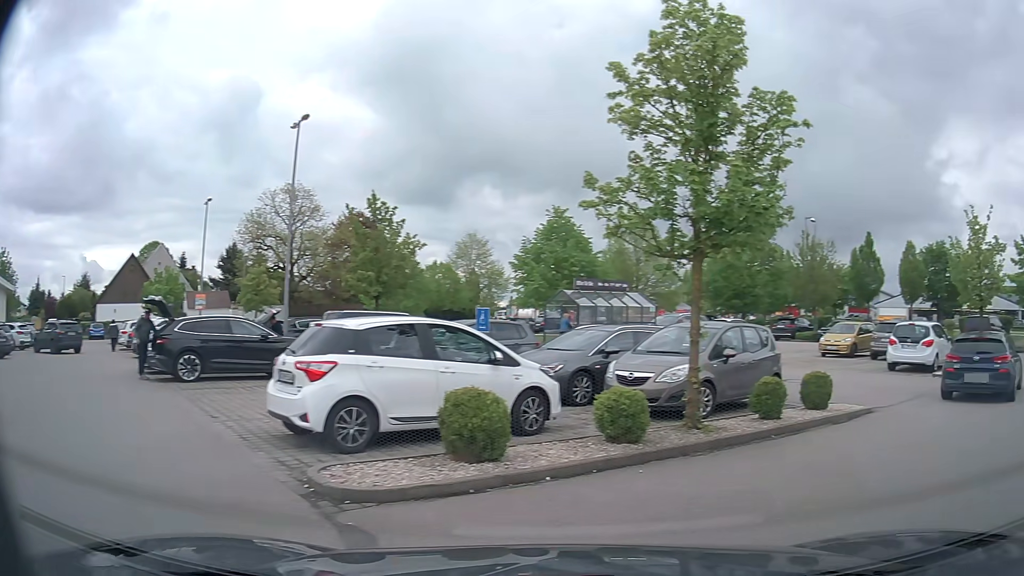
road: service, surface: asphalt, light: Day
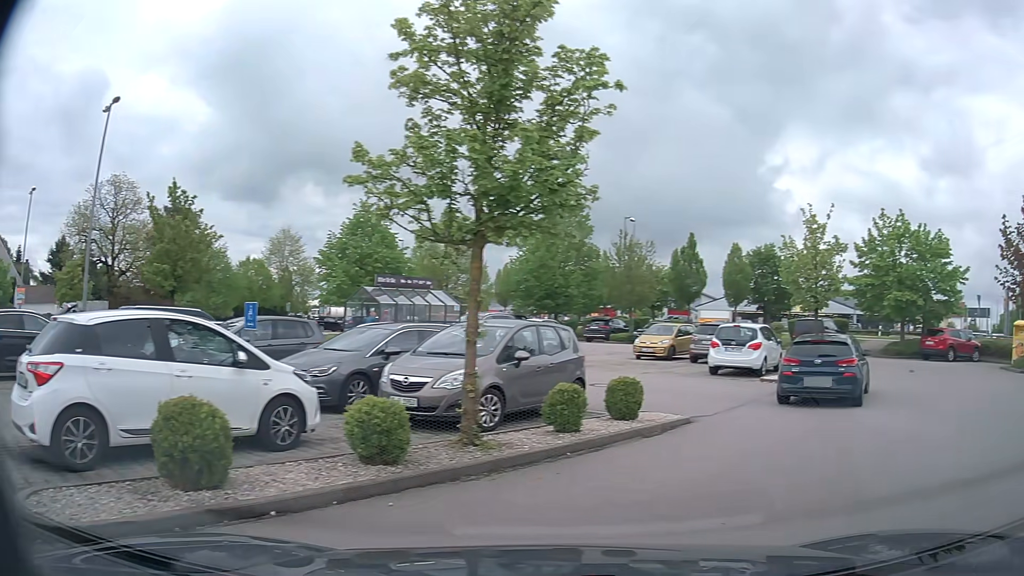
(+0.2, +1.4) m; +15°
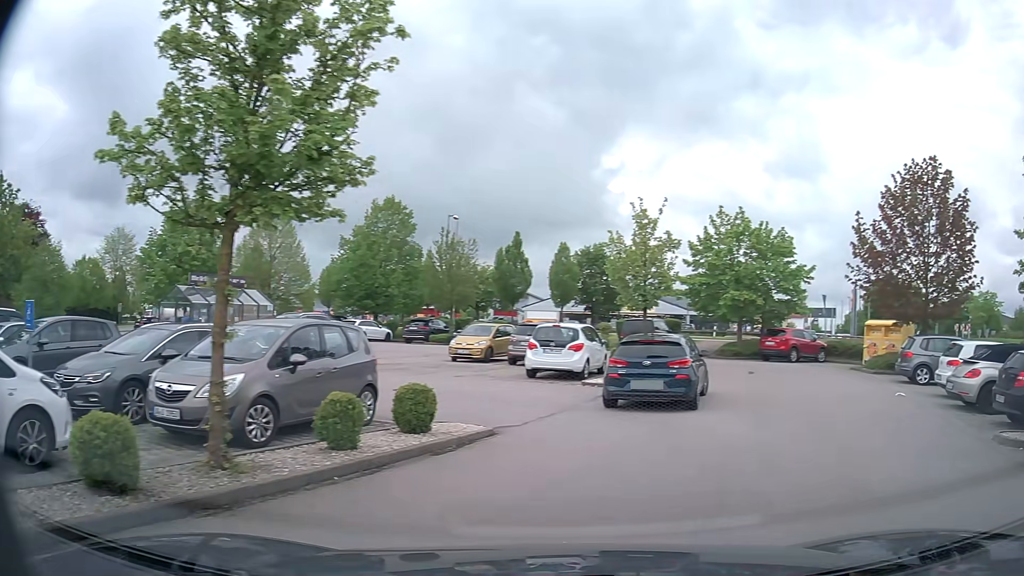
(+0.2, +1.4) m; +14°
